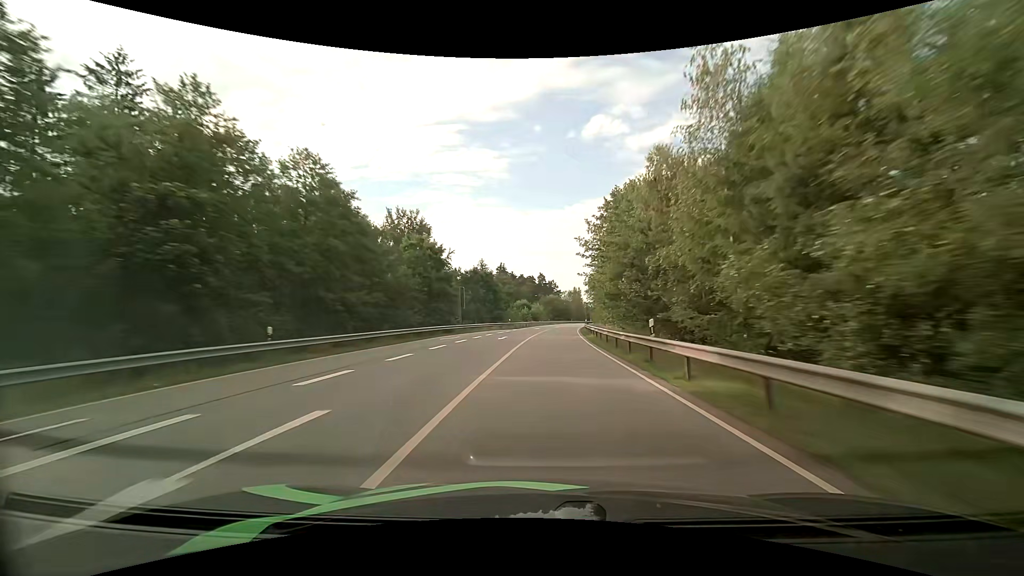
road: primary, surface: asphalt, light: Day
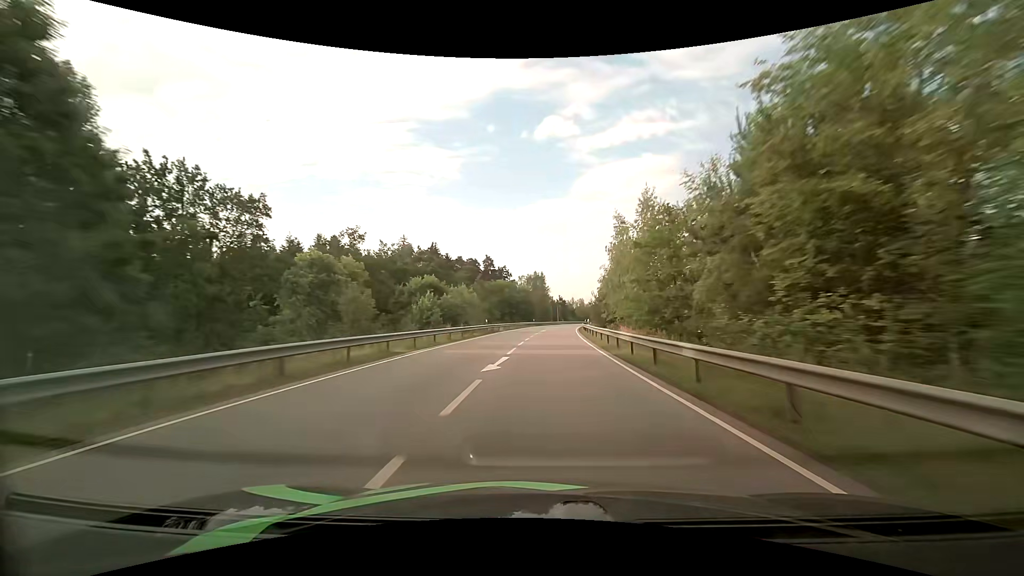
(+2.9, +69.1) m; +5°
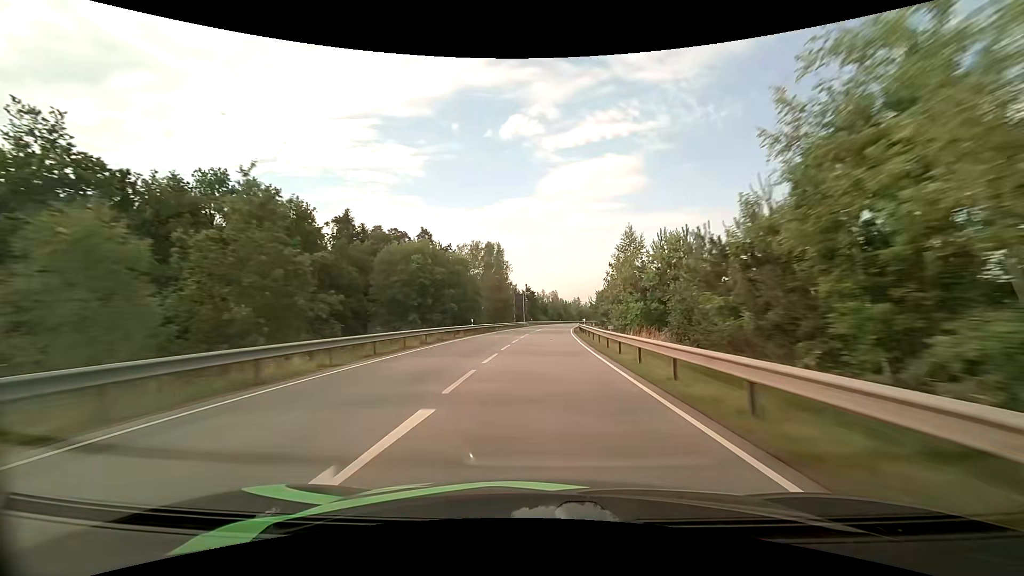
(+1.9, +52.1) m; +4°
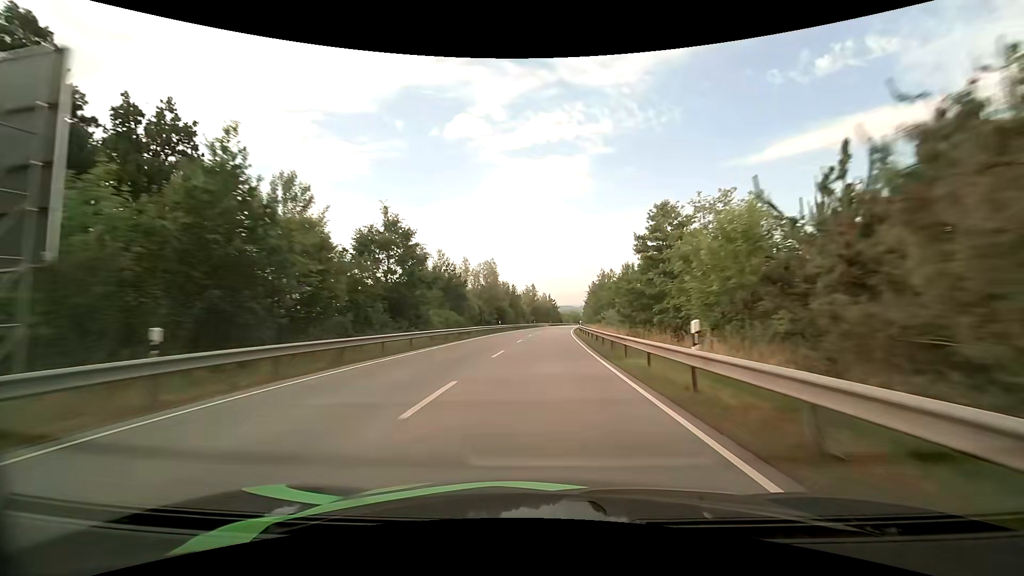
(+4.7, +86.2) m; +6°
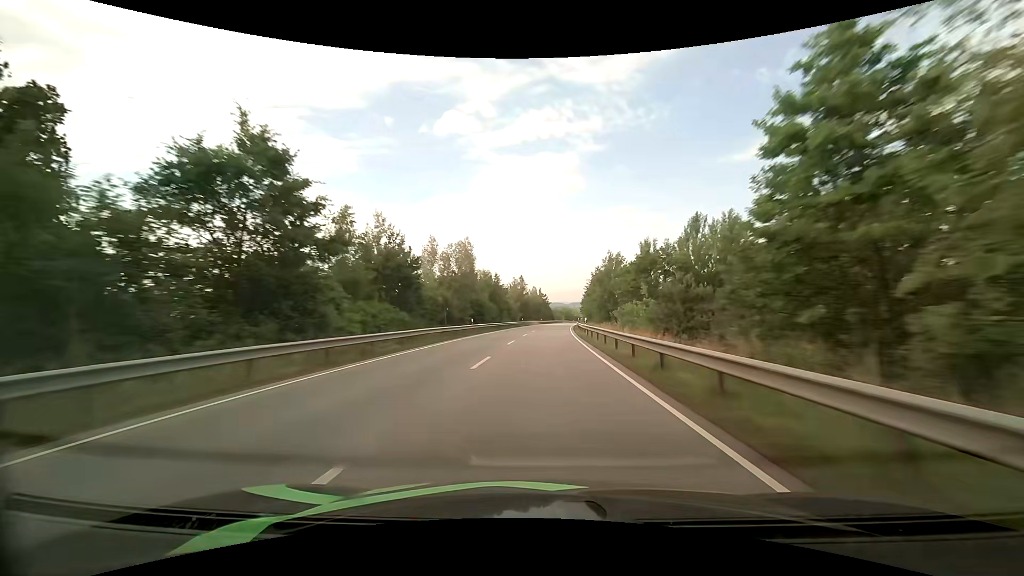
(+0.2, +17.3) m; +1°
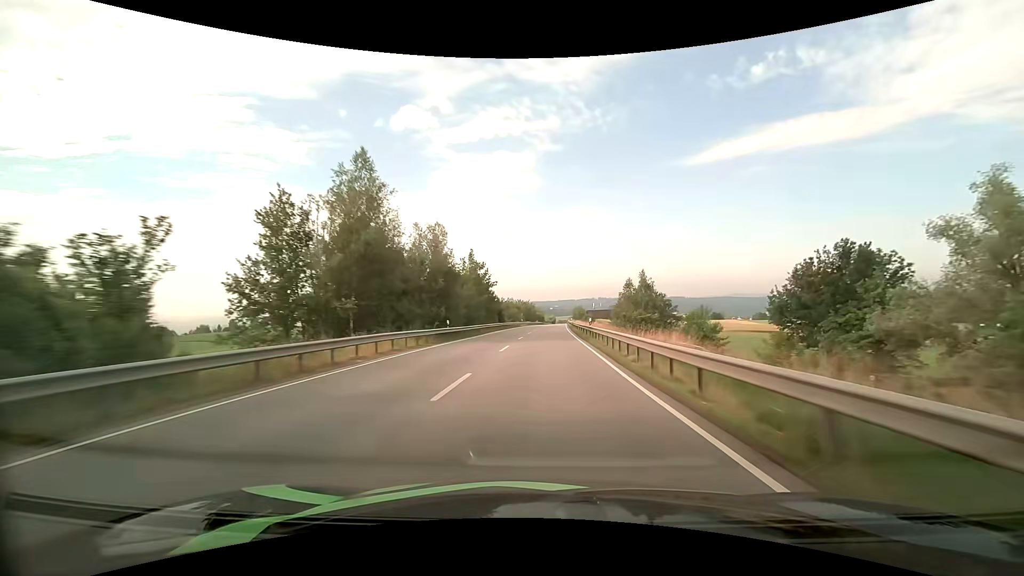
(+4.0, +87.4) m; +5°
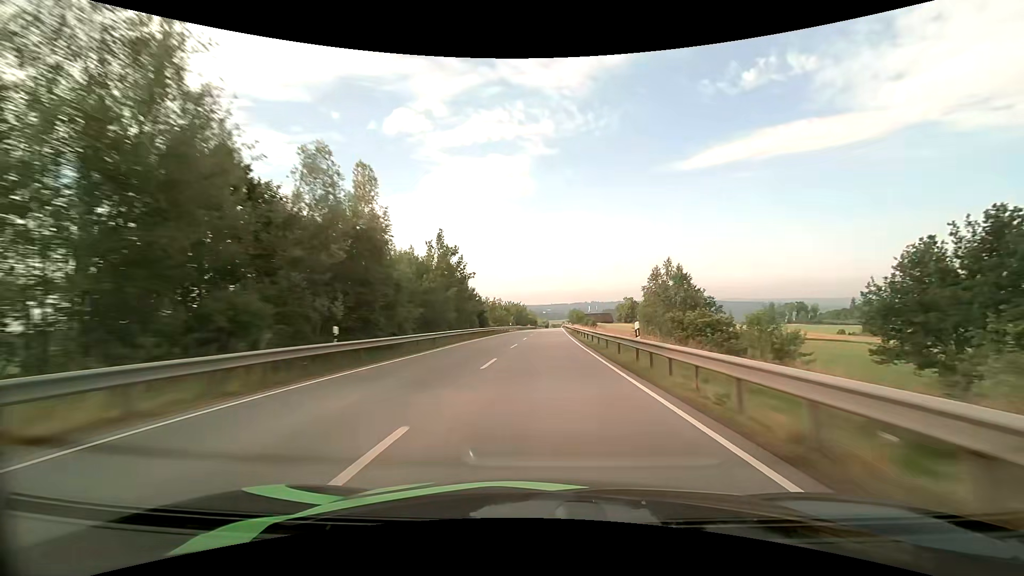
(+0.1, +17.7) m; +1°
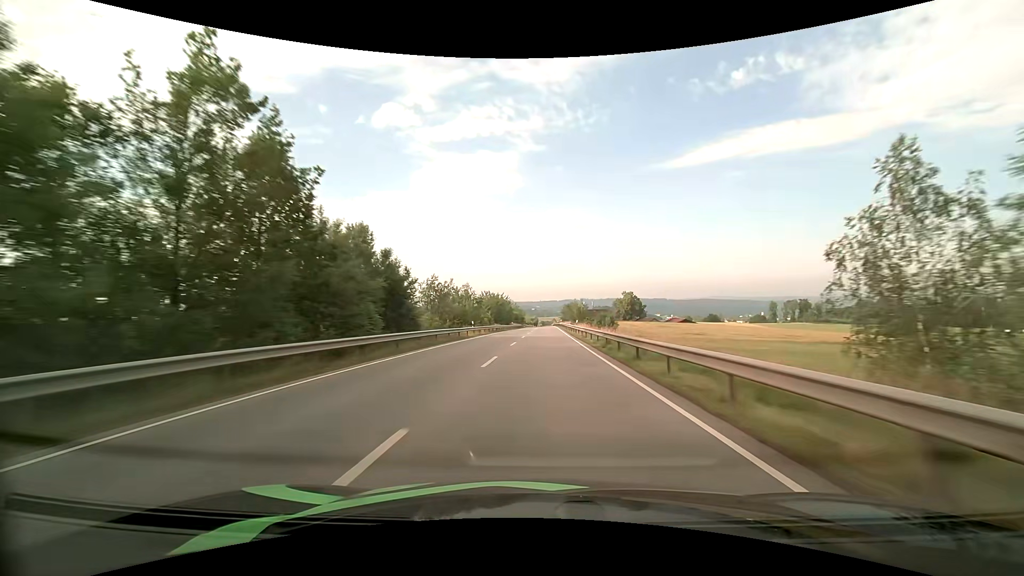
(+0.5, +35.7) m; +1°
(0, +10) (0, +20) (0, +30) (0, +40) (0, +50) (+1, +60) (+1, +70) (+1, +80) (+1, +90) (+1, +100) m
